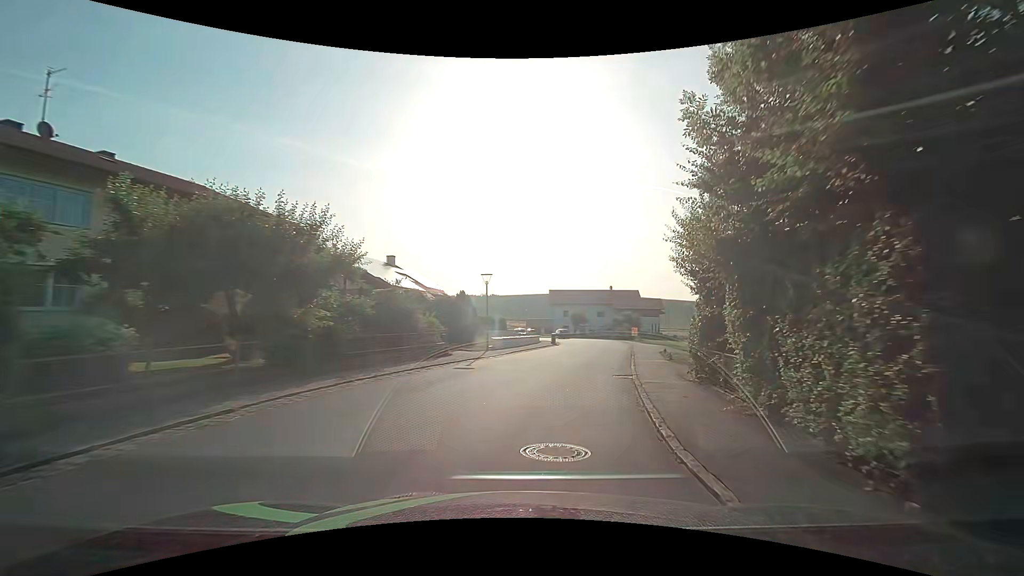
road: secondary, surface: asphalt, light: Day
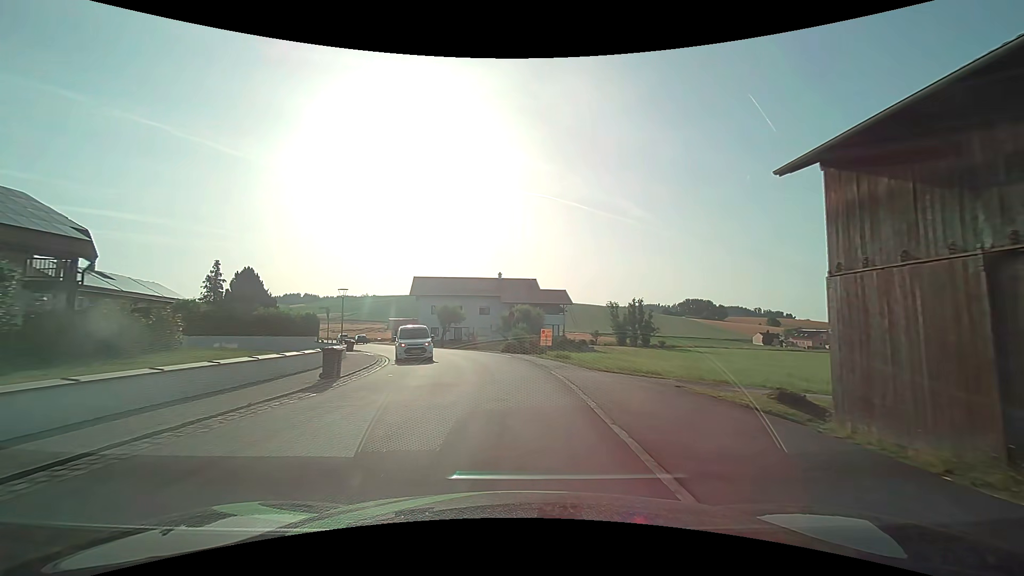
(+4.9, +30.6) m; +13°
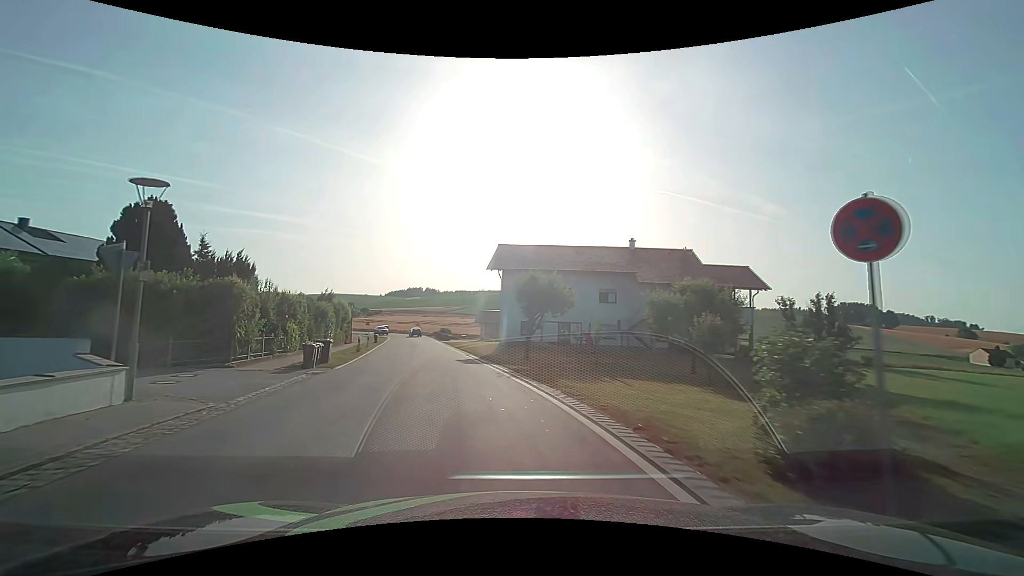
(-2.0, +27.1) m; -13°
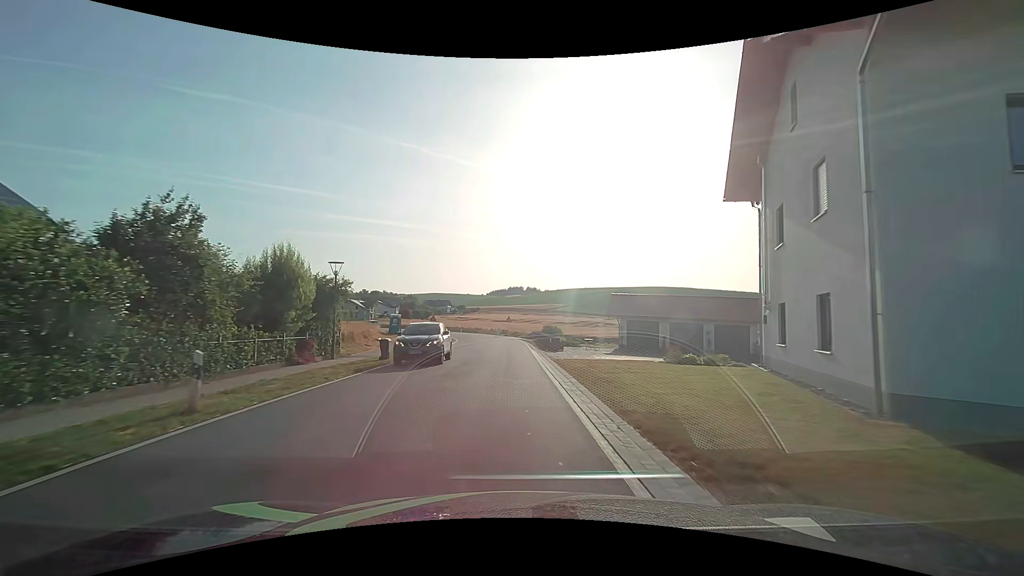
(-5.4, +34.8) m; -12°
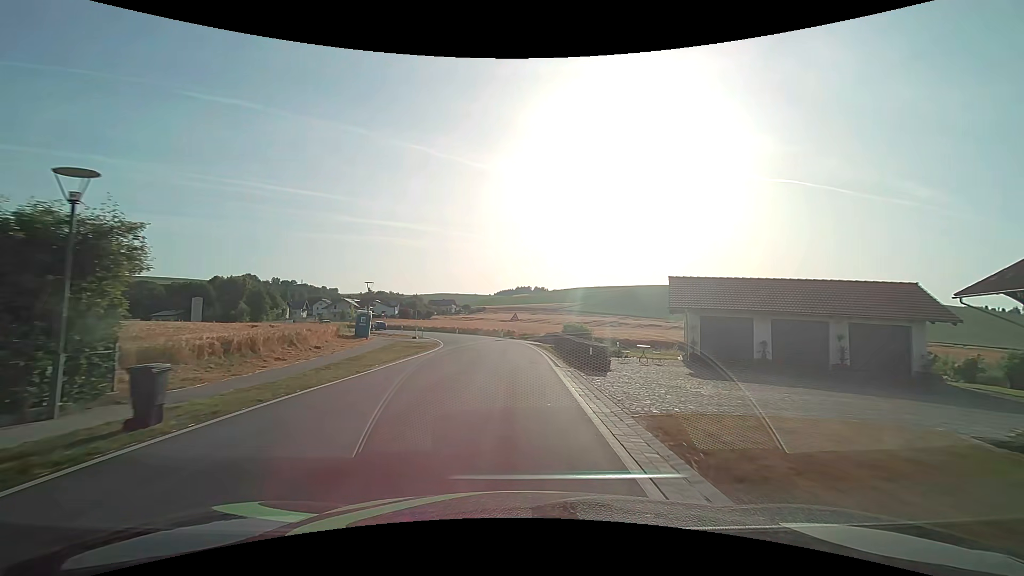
(-0.1, +14.6) m; -1°
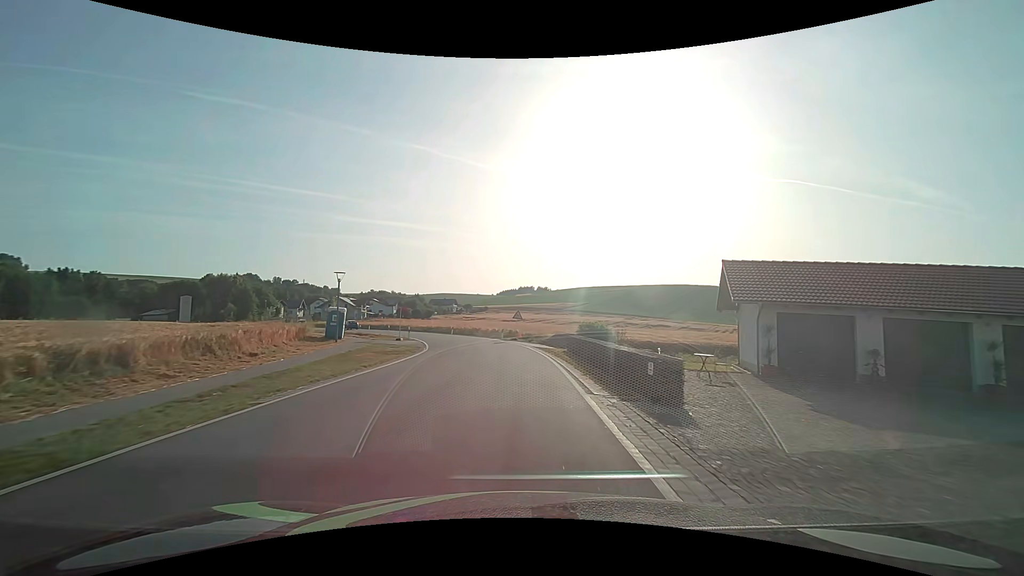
(0.0, +7.3) m; 0°
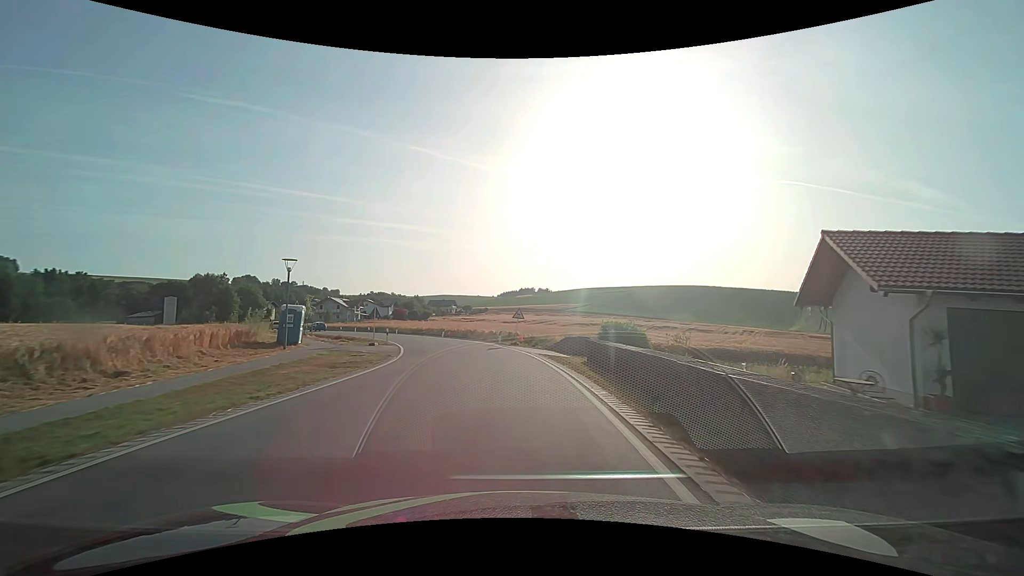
(0.0, +7.2) m; 0°
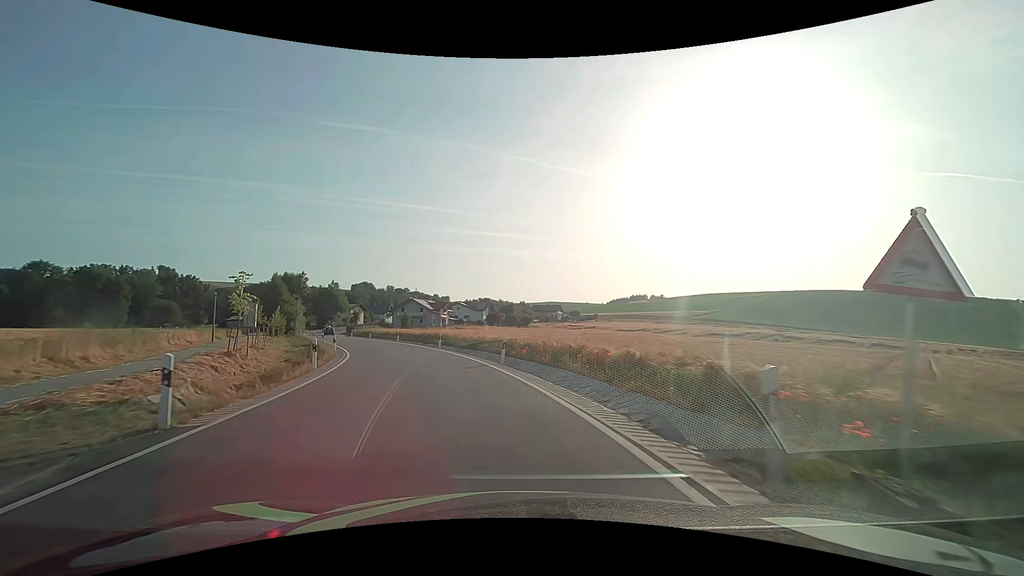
(-1.9, +28.4) m; -12°
(-1, +10) (-3, +20) (-6, +29) (-10, +39) (-14, +48) (-18, +57) (-22, +66) (-27, +75) (-31, +83) (-36, +93) m
